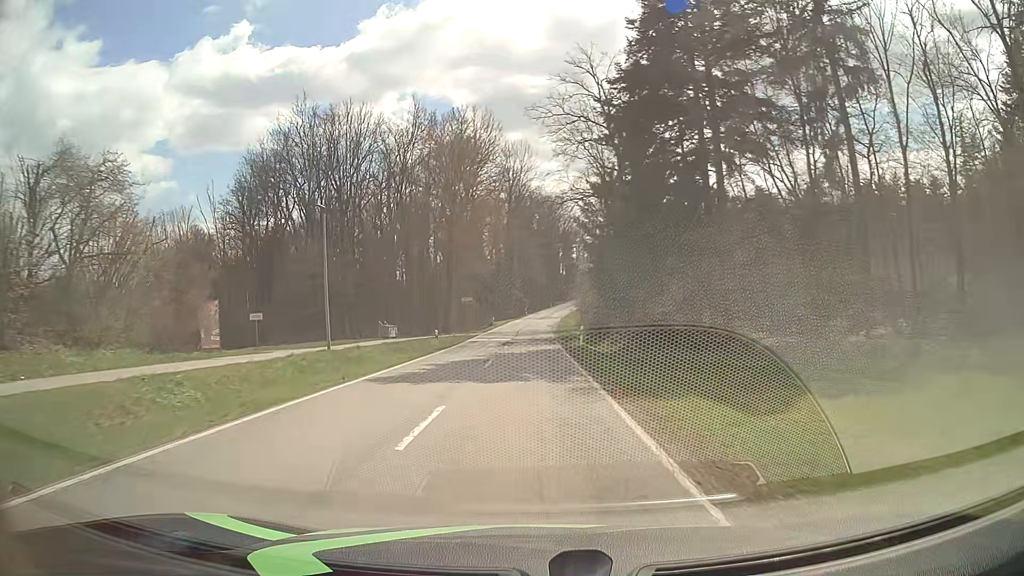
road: tertiary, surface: asphalt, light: Day
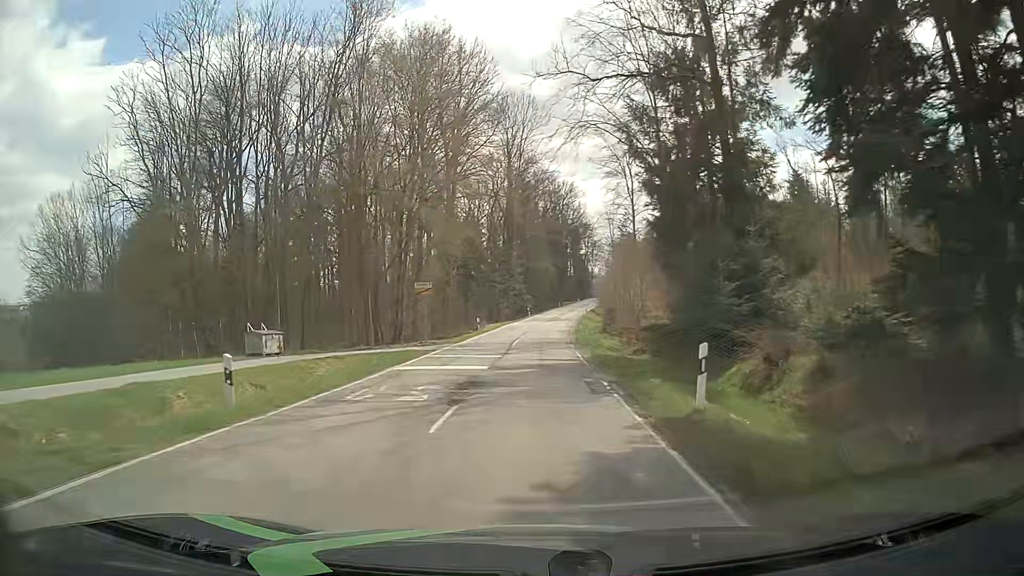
(0.0, +23.4) m; 0°
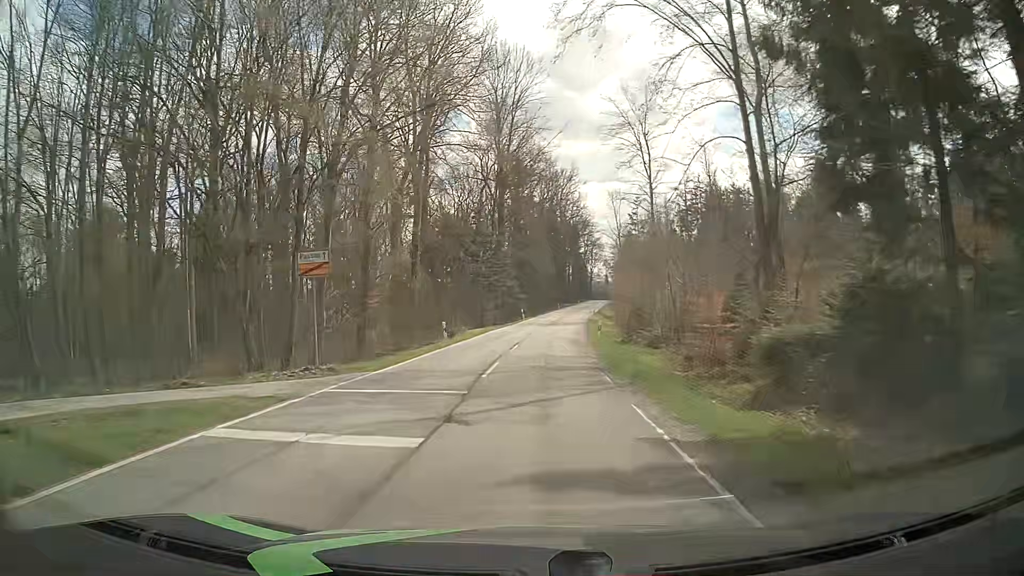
(0.0, +15.7) m; +1°
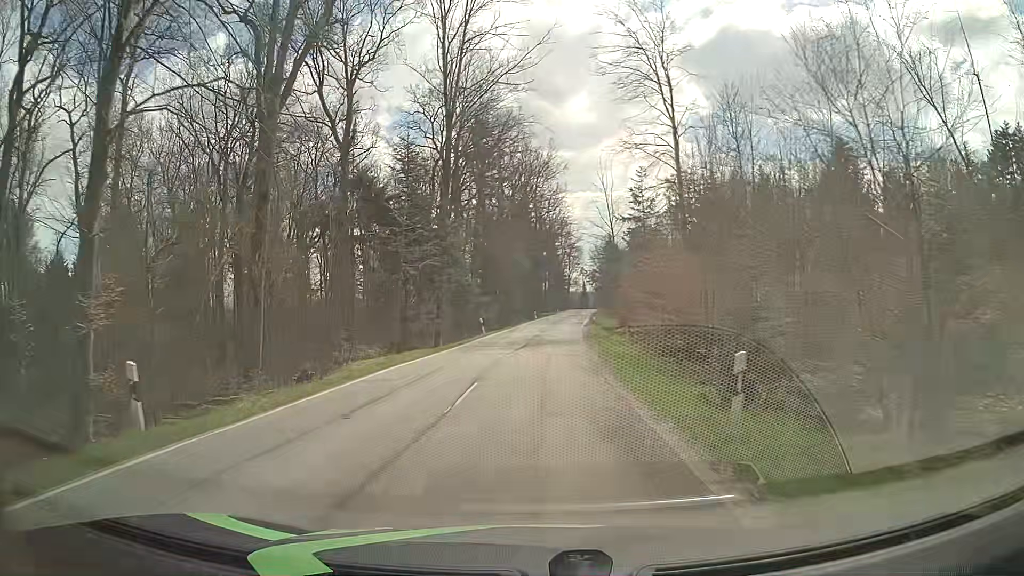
(+0.3, +23.3) m; +2°
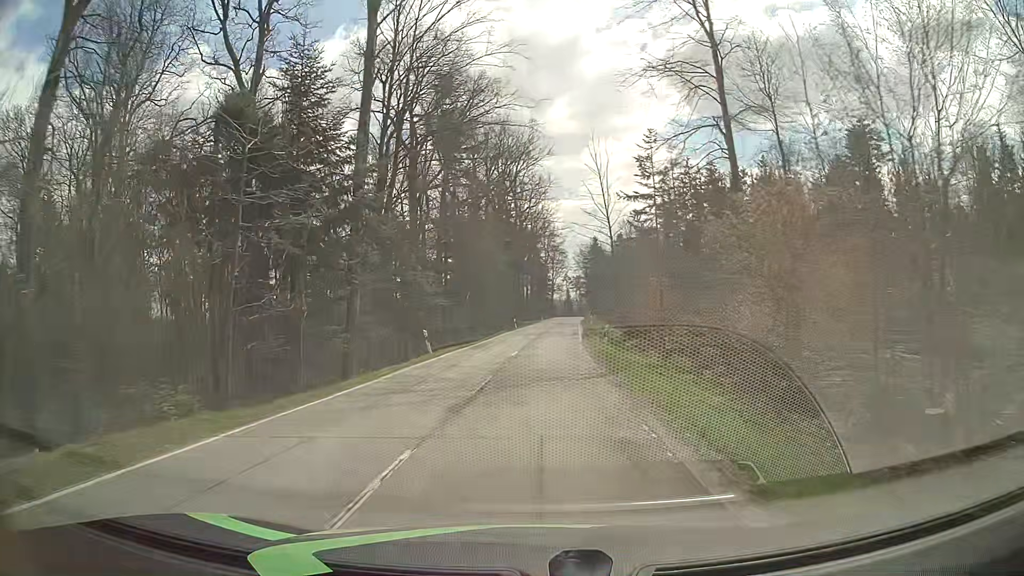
(+0.3, +15.4) m; +2°
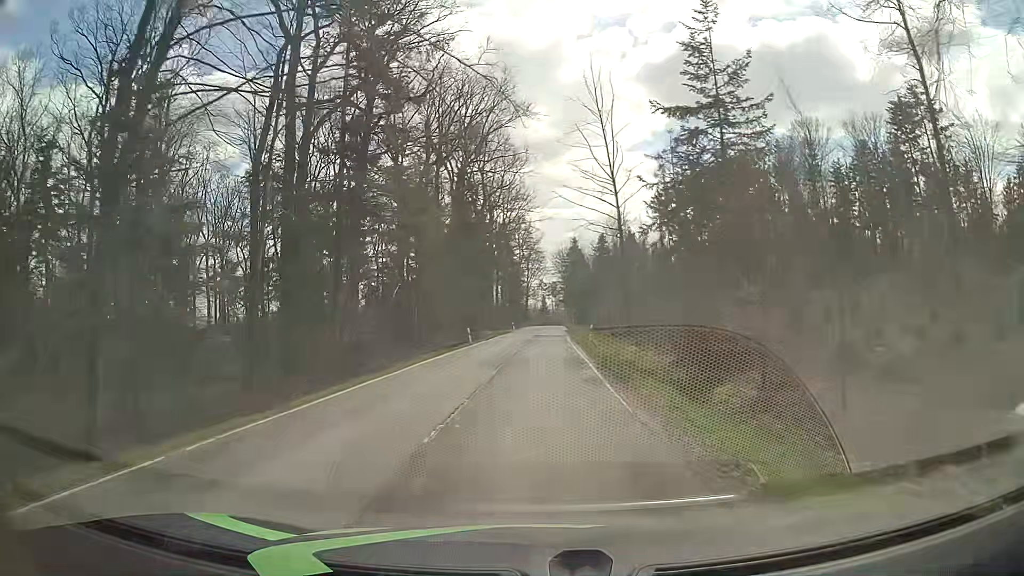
(+0.4, +23.2) m; +2°
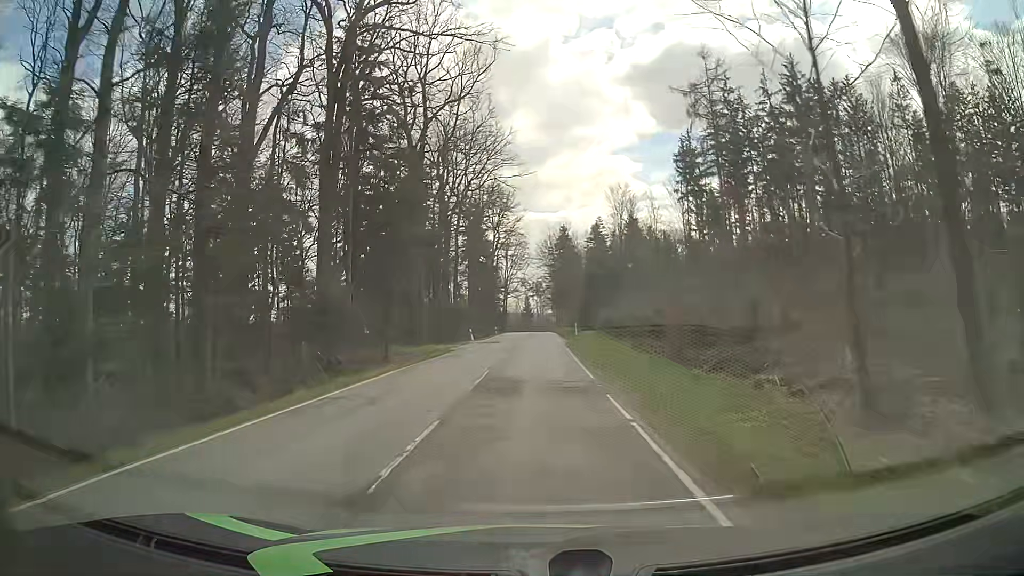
(+0.7, +38.4) m; +1°
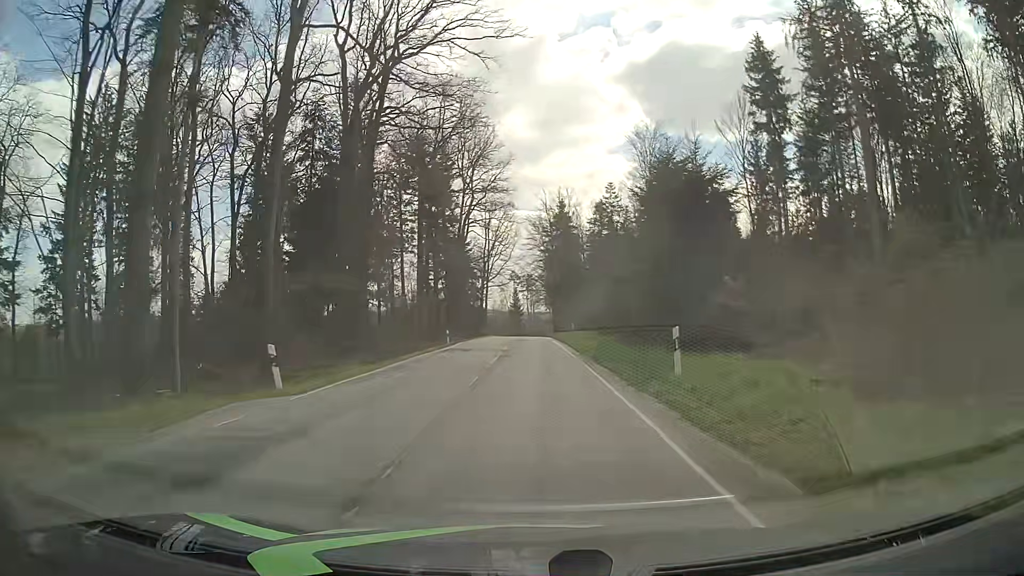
(+0.4, +38.9) m; +1°
(0, +10) (0, +20) (0, +30) (0, +40) (0, +50) (0, +60) (-1, +70) (-1, +80) (-1, +90) (-1, +100) m
